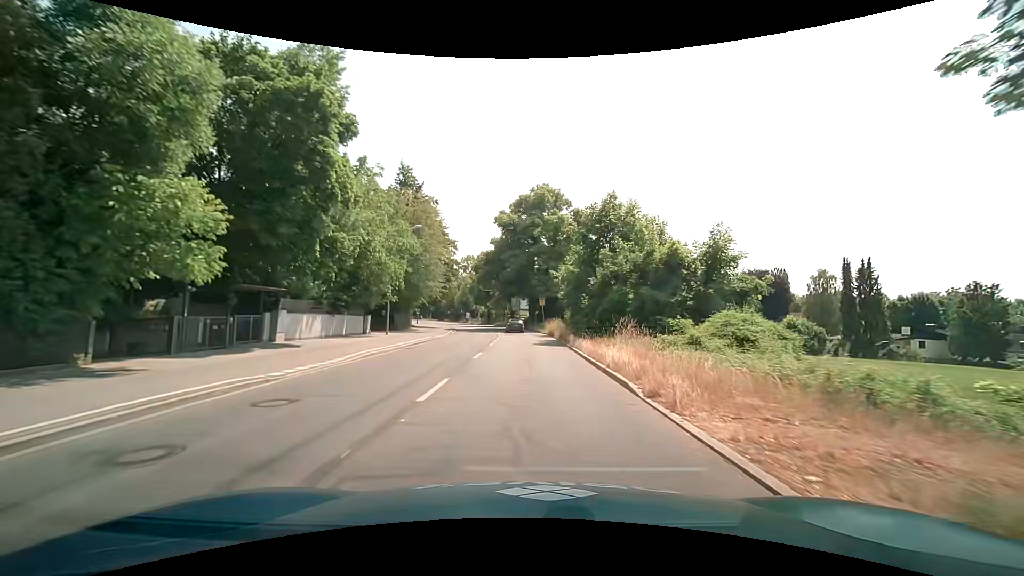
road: secondary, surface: asphalt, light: Day
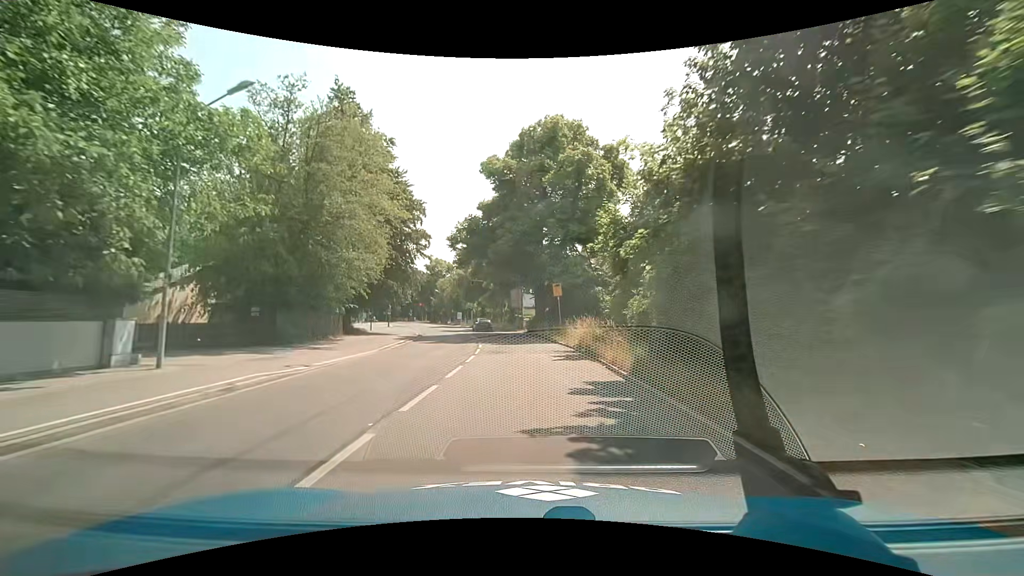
(0.0, +22.9) m; 0°
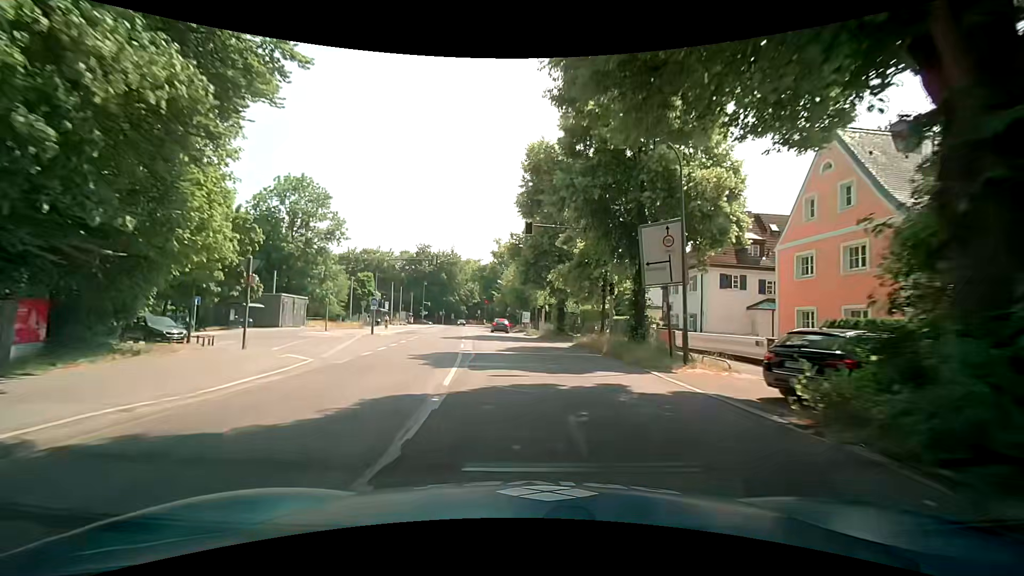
(-2.5, +38.0) m; -11°
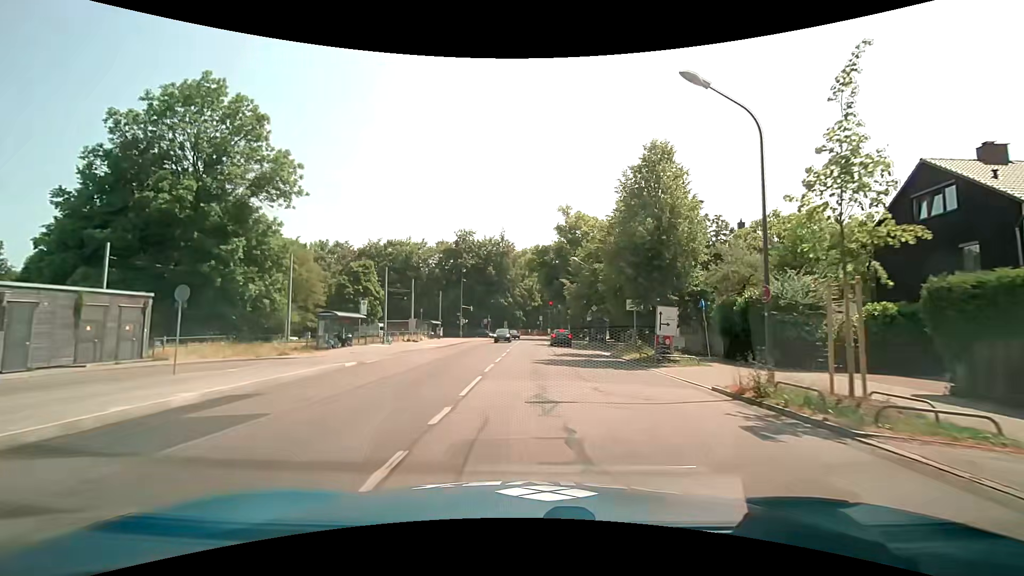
(-2.9, +37.8) m; -7°
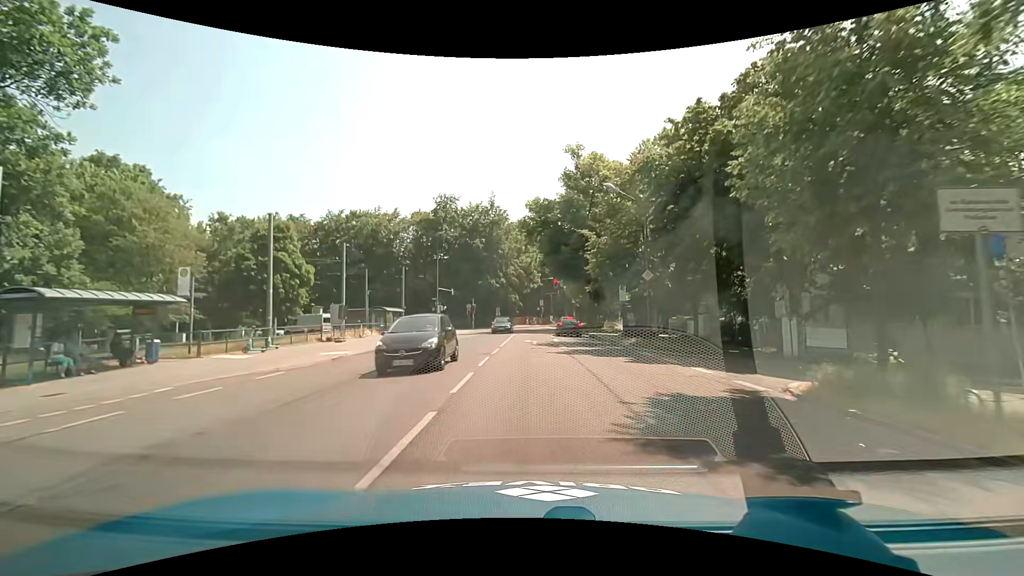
(+0.1, +20.9) m; 0°
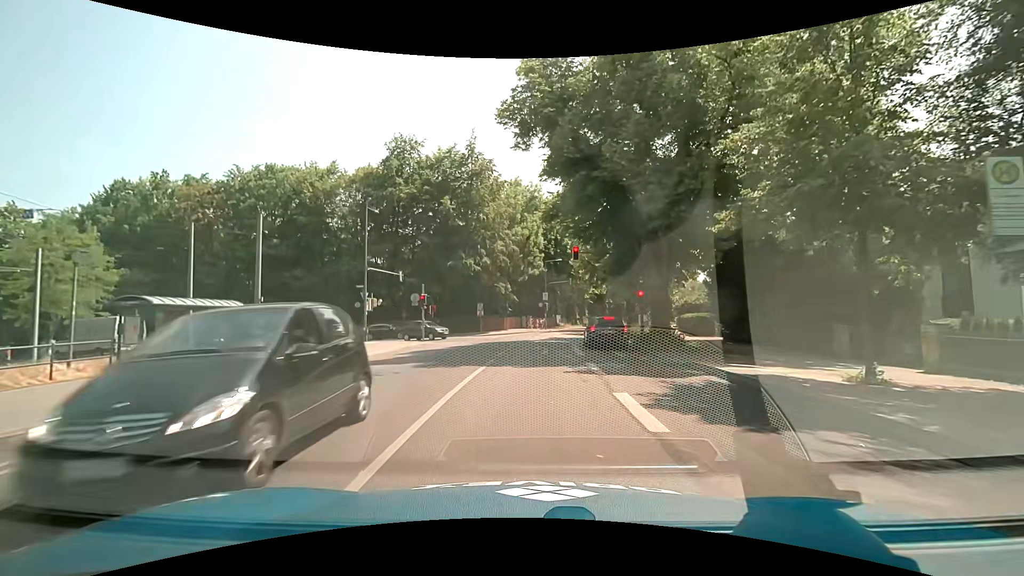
(+0.2, +28.2) m; 0°
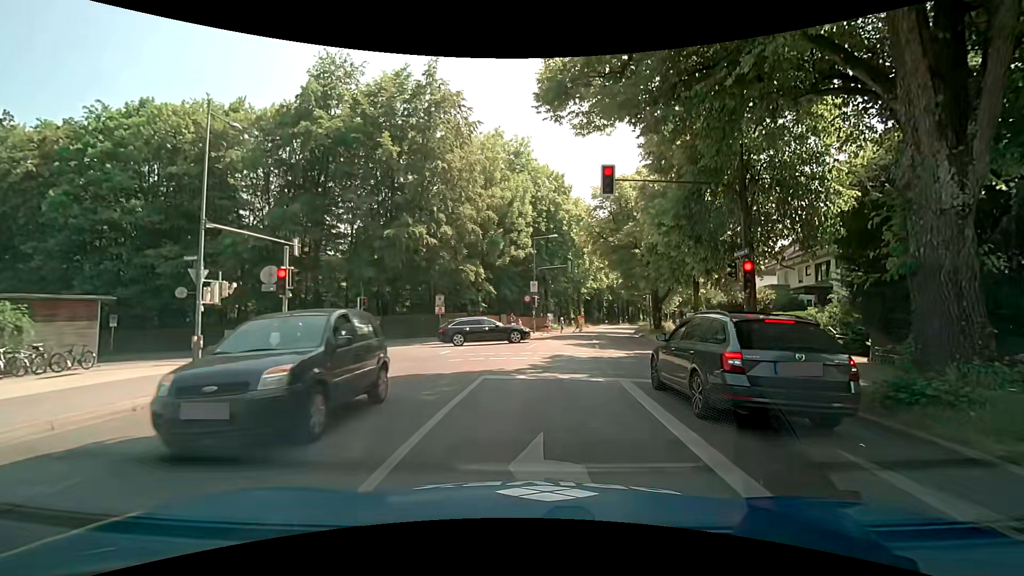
(+0.2, +17.0) m; +2°
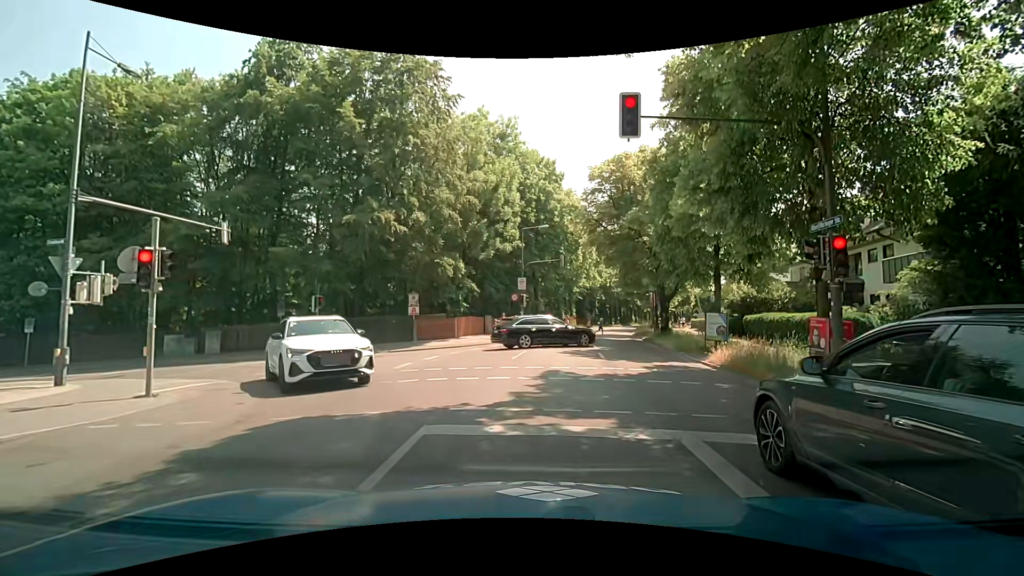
(0.0, +4.9) m; +3°
